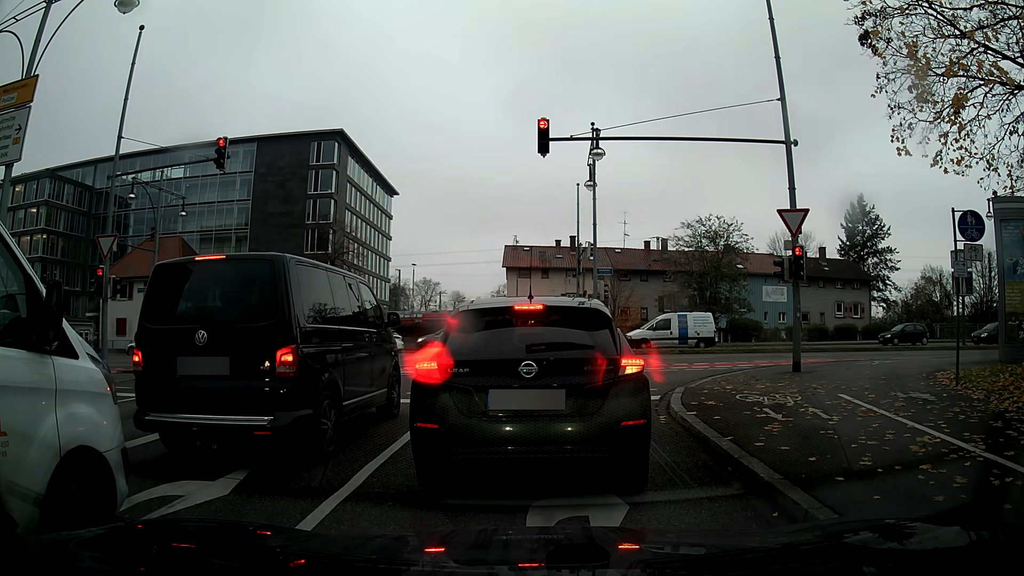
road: trunk_link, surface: asphalt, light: Day
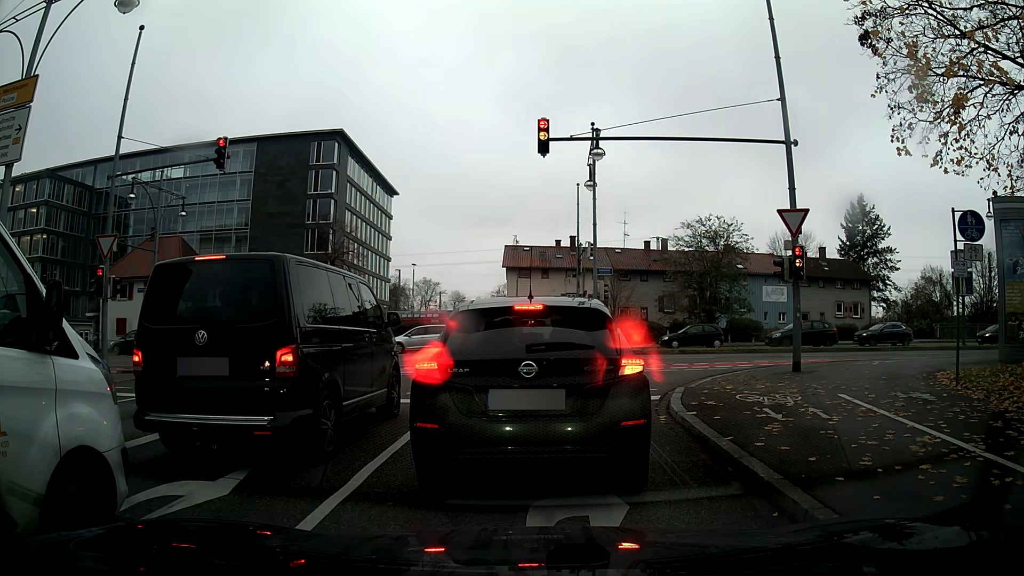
(0.0, 0.0) m; 0°
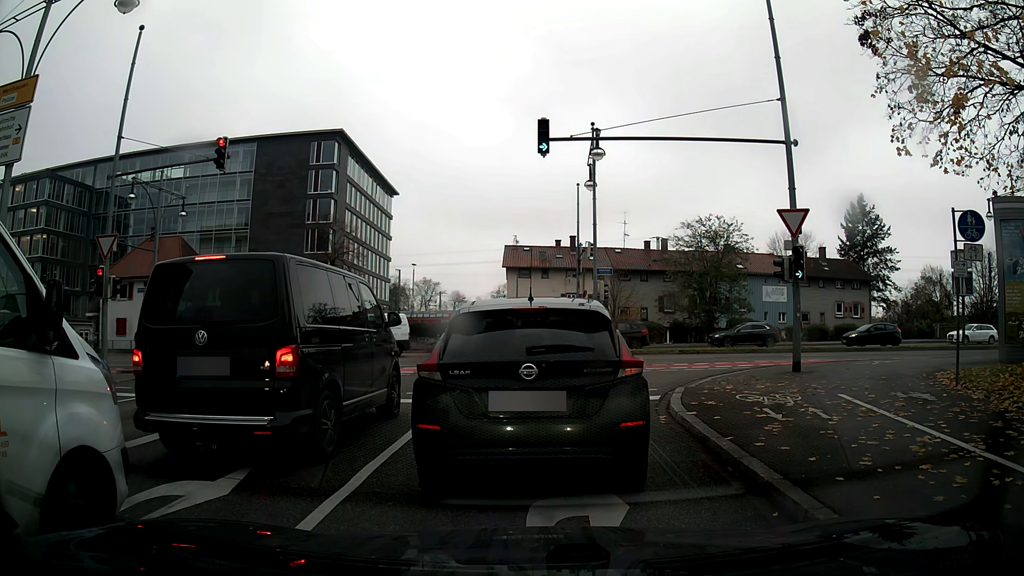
(0.0, 0.0) m; 0°
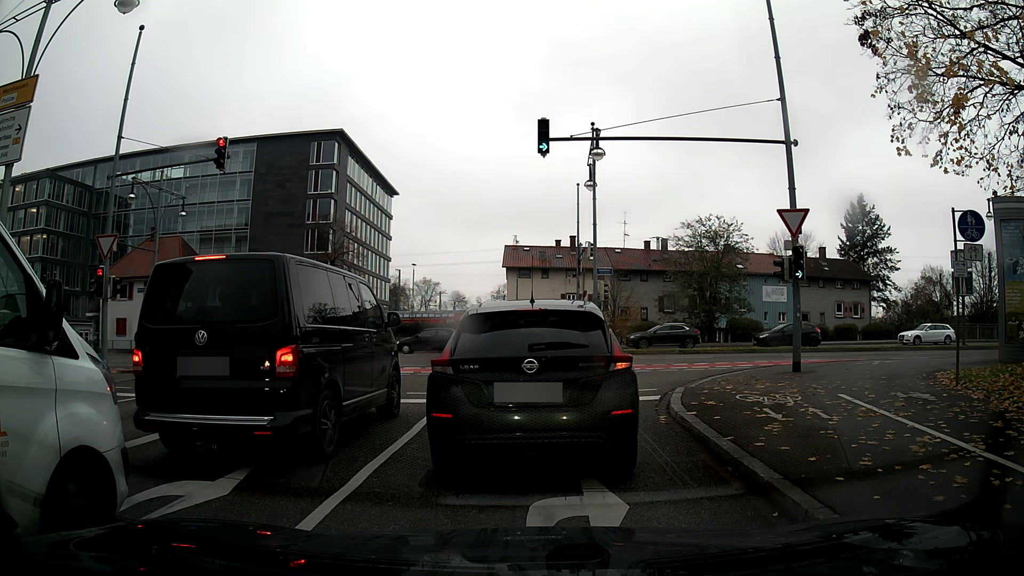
(0.0, 0.0) m; 0°
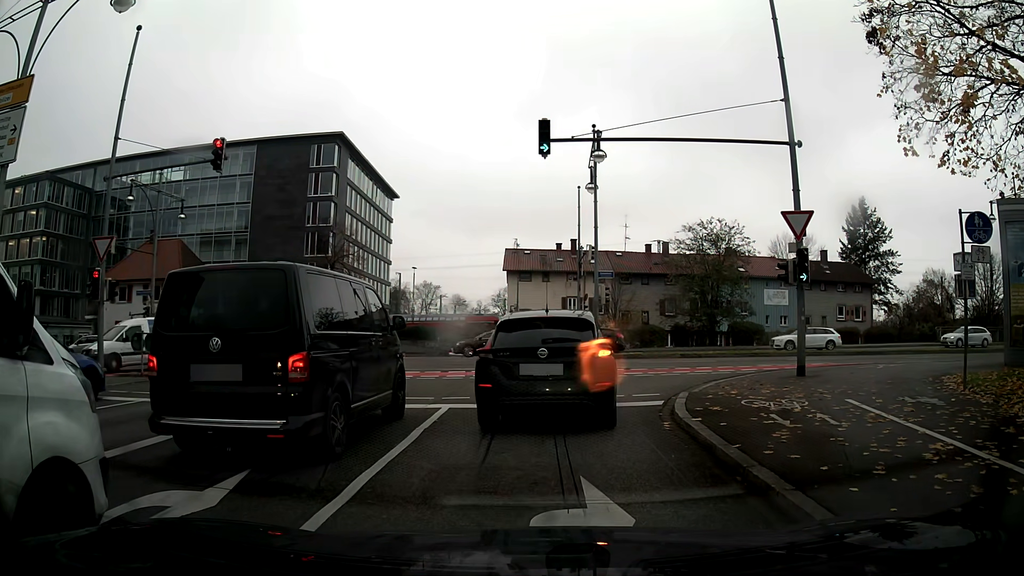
(0.0, +0.3) m; 0°
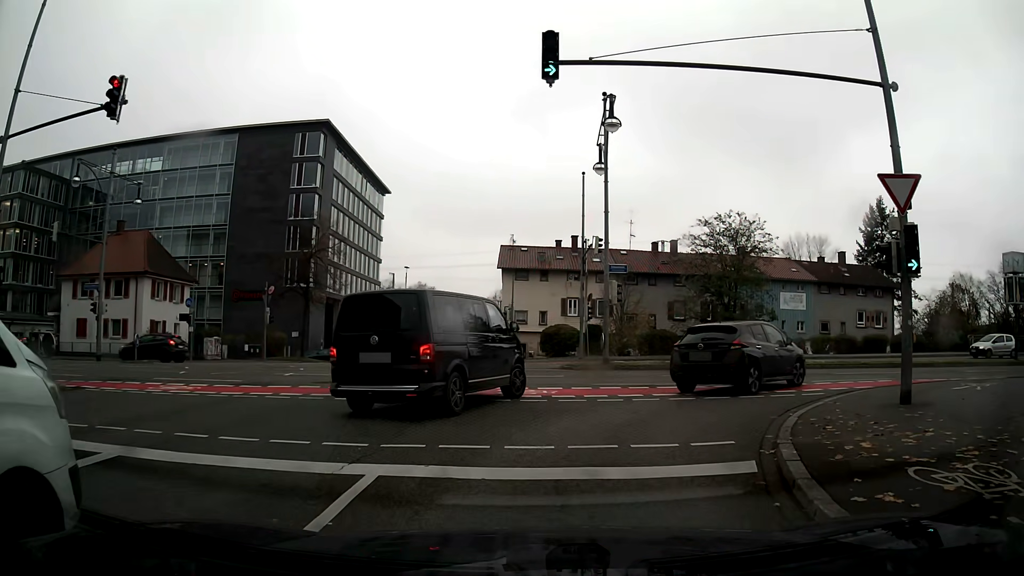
(0.0, +5.3) m; +1°
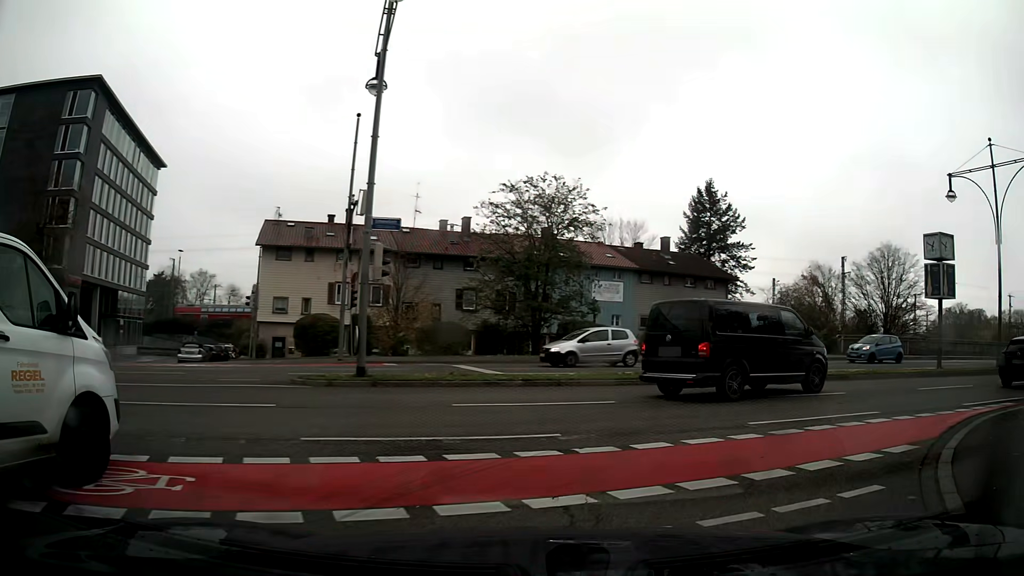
(+1.4, +9.4) m; +22°
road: primary_link
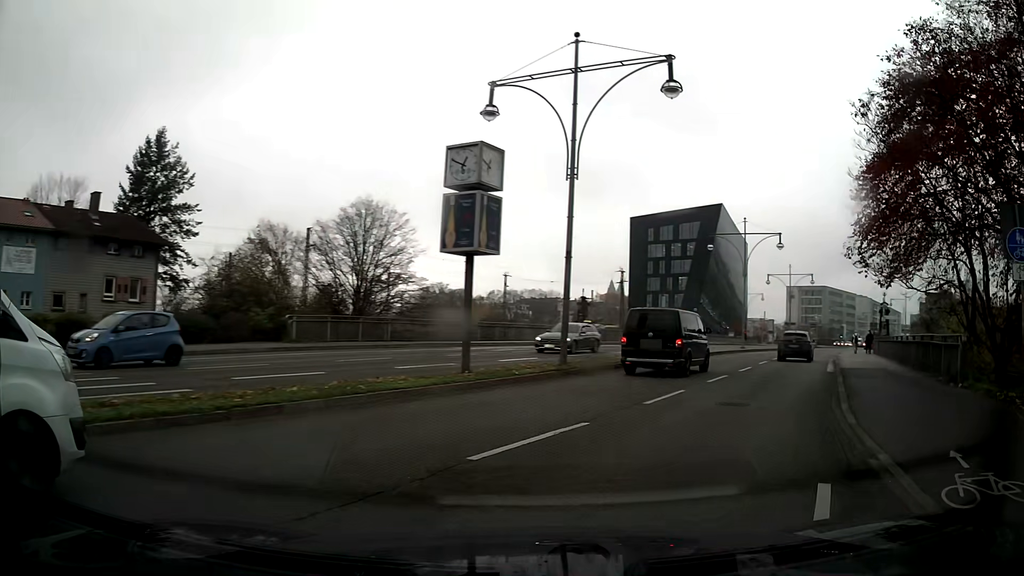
(+4.8, +10.8) m; +46°
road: primary
(+2, +10) (+5, +19) (+9, +29) (+12, +38) (+16, +47) (+20, +56) (+24, +66) (+28, +75) (+32, +84) (+37, +93) m
